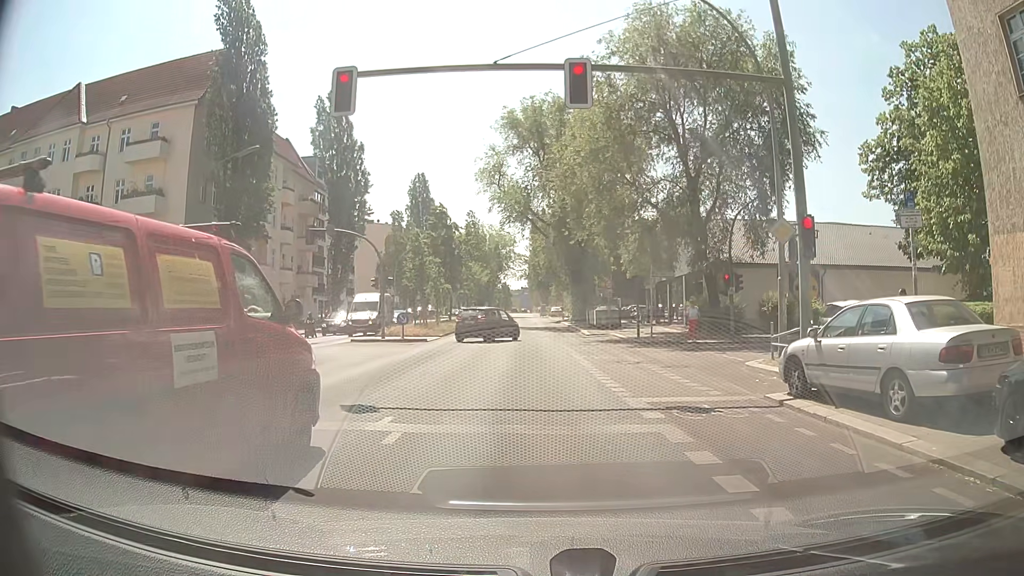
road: secondary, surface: asphalt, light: Day
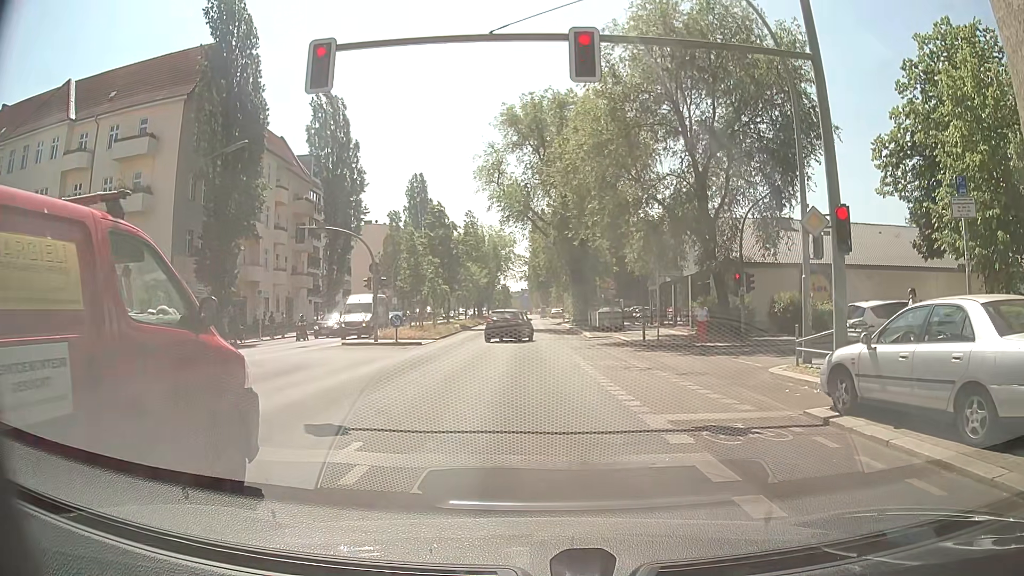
(0.0, +1.5) m; 0°
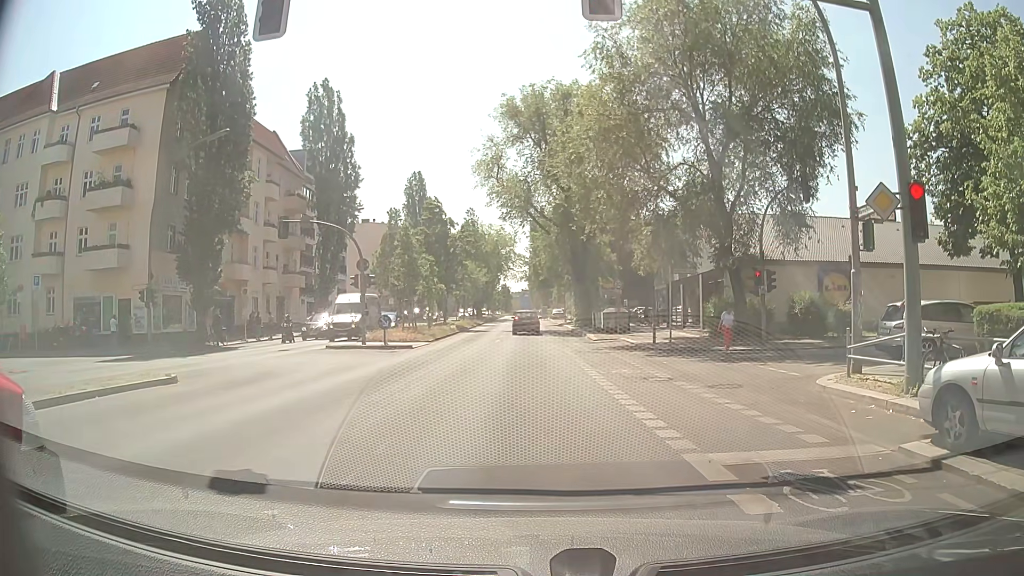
(0.0, +2.3) m; -1°
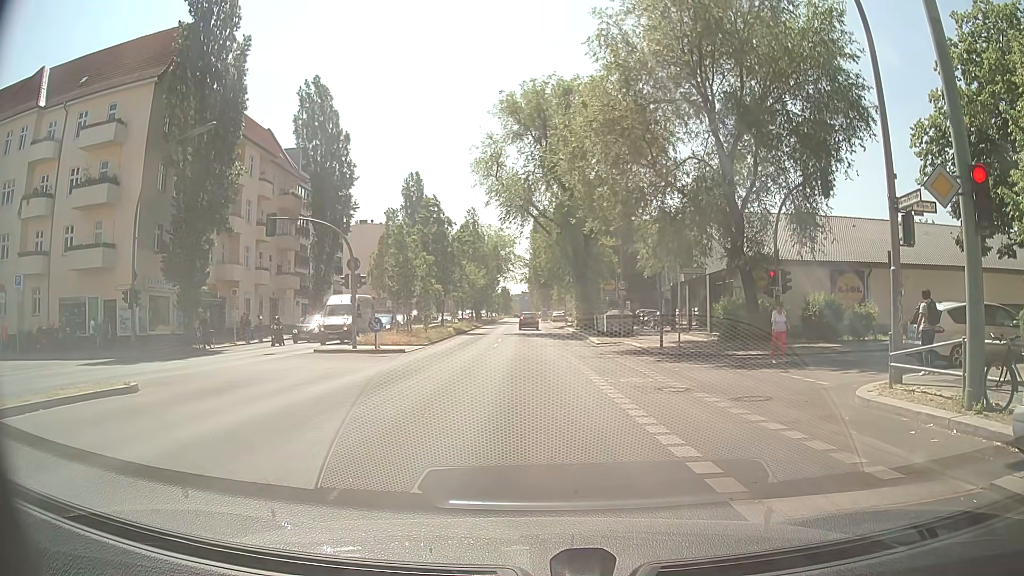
(0.0, +1.6) m; 0°
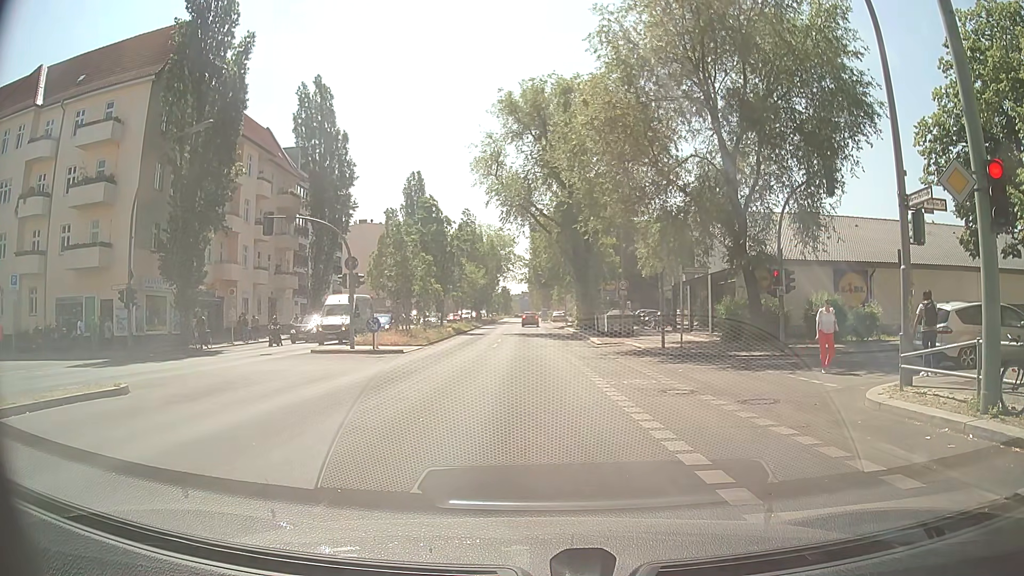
(0.0, +0.4) m; 0°
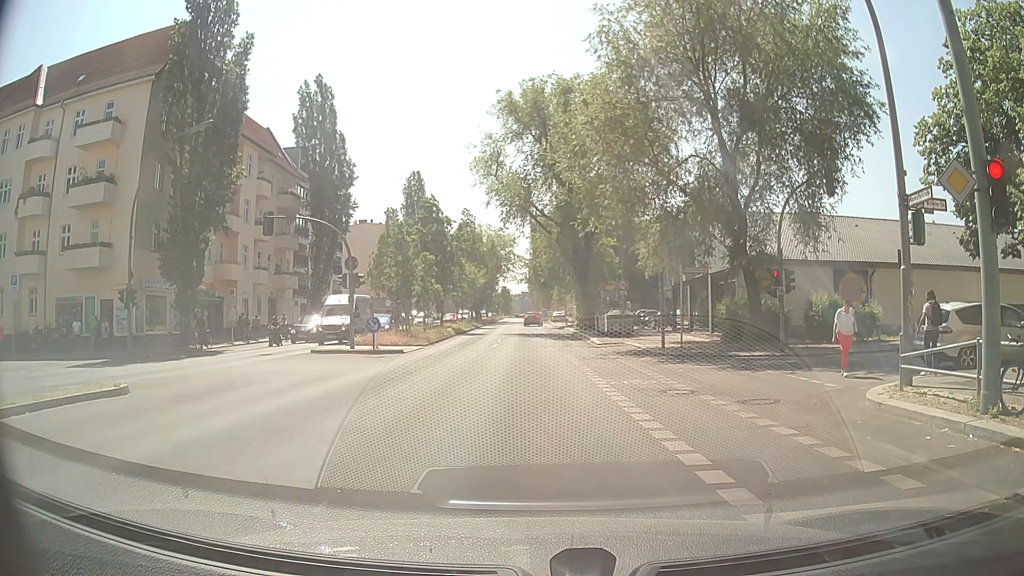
(0.0, 0.0) m; 0°
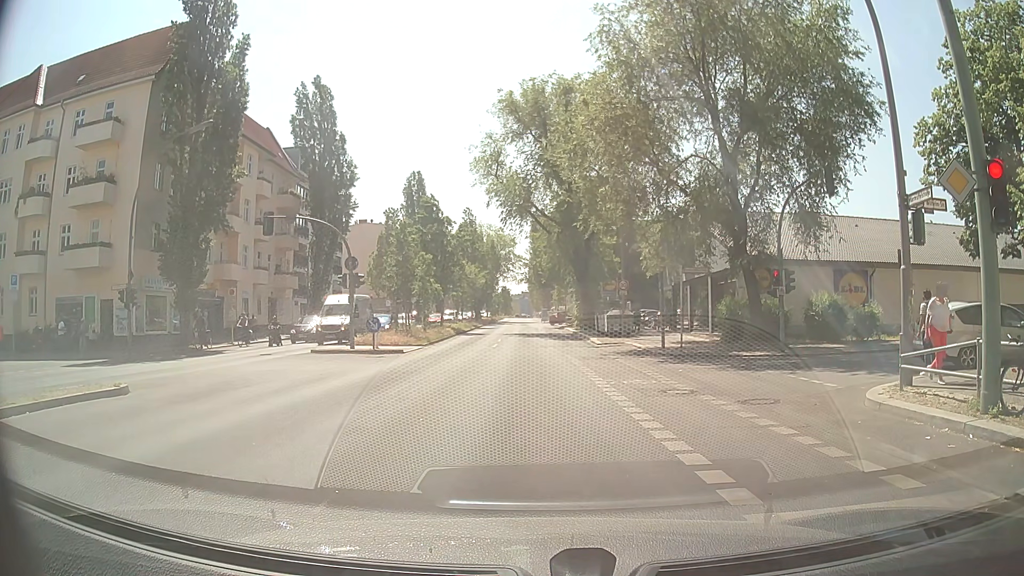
(0.0, 0.0) m; 0°
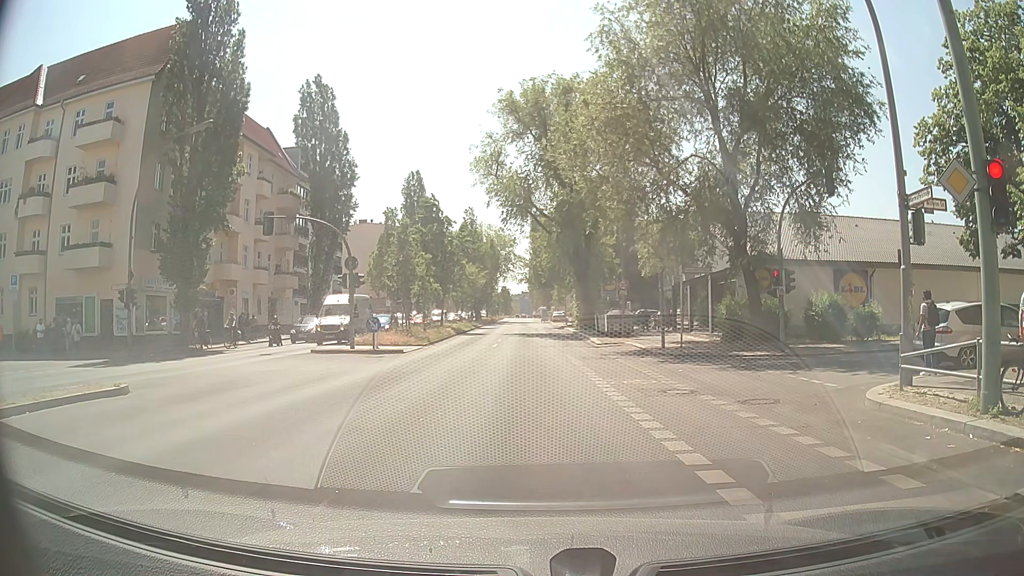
(0.0, 0.0) m; 0°
(0, +10) (0, +20) (0, +30) (0, +40) (0, +50) (+1, +60) (+1, +70) (+1, +80) (+1, +90) (+1, +100) m
